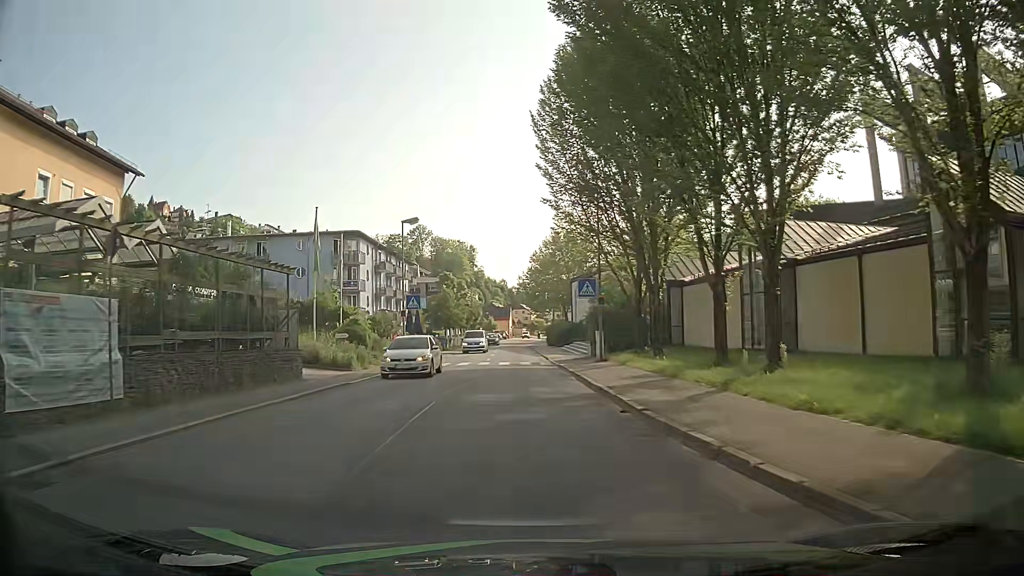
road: tertiary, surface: asphalt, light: Day
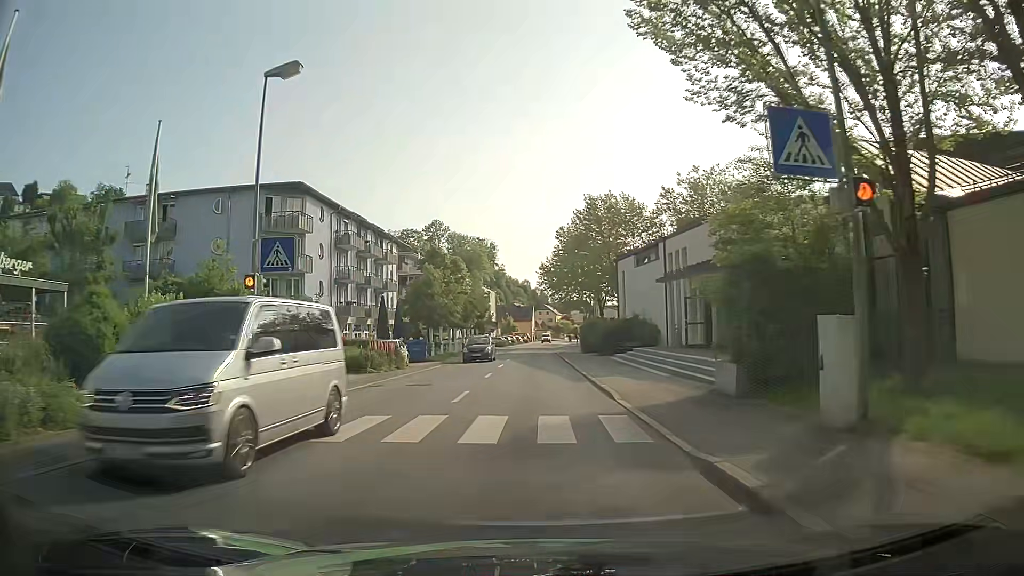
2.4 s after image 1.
(-0.7, +23.8) m; -3°
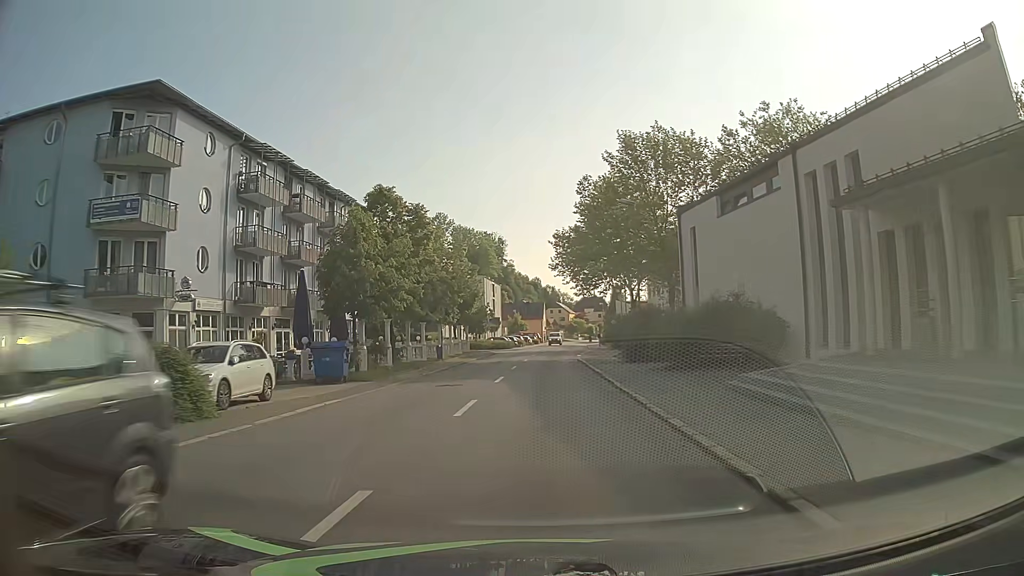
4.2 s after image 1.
(0.0, +20.7) m; 0°
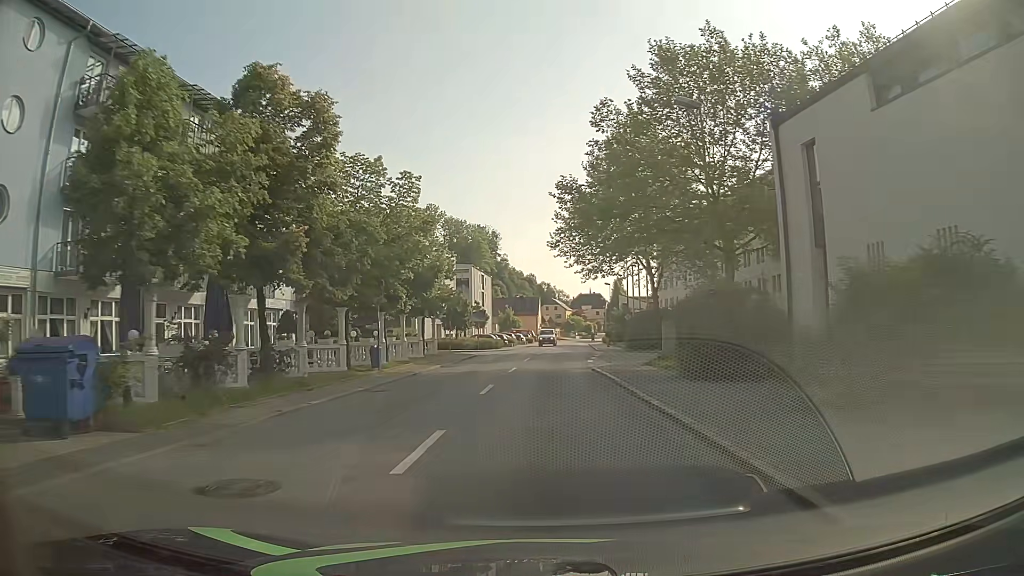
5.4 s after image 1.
(0.0, +14.5) m; 0°
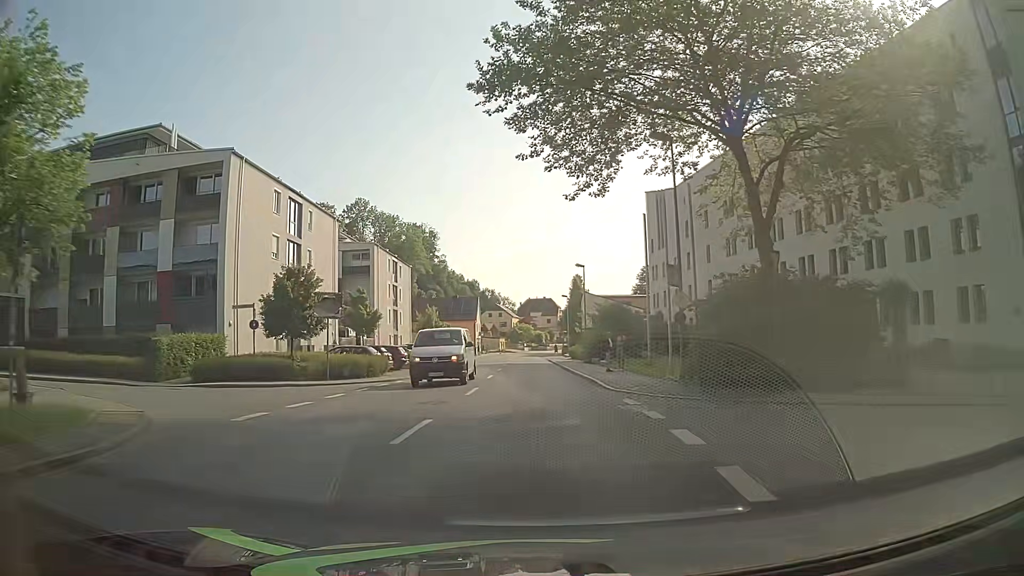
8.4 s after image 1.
(+1.2, +33.8) m; +4°
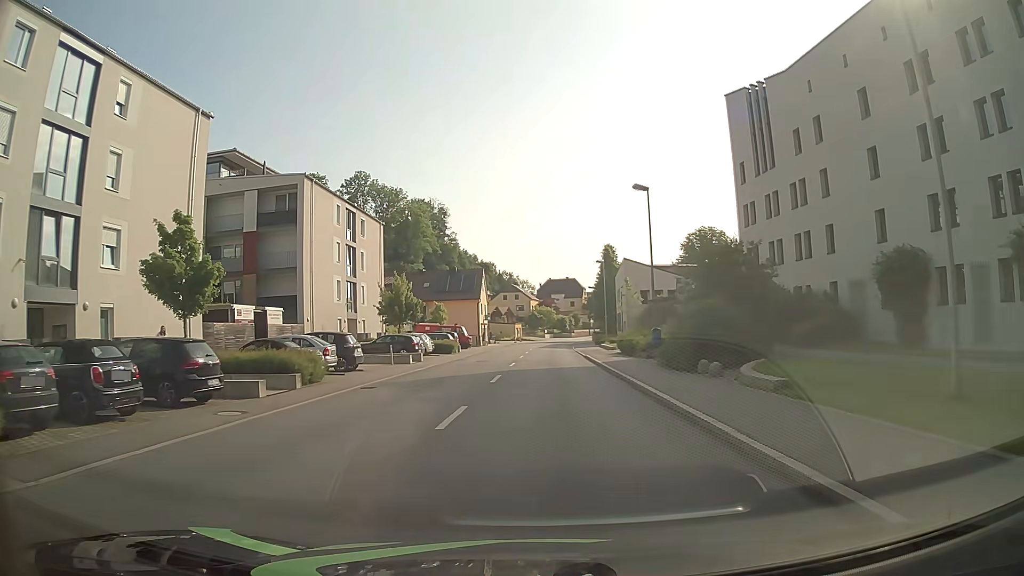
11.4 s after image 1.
(-0.1, +25.8) m; -1°
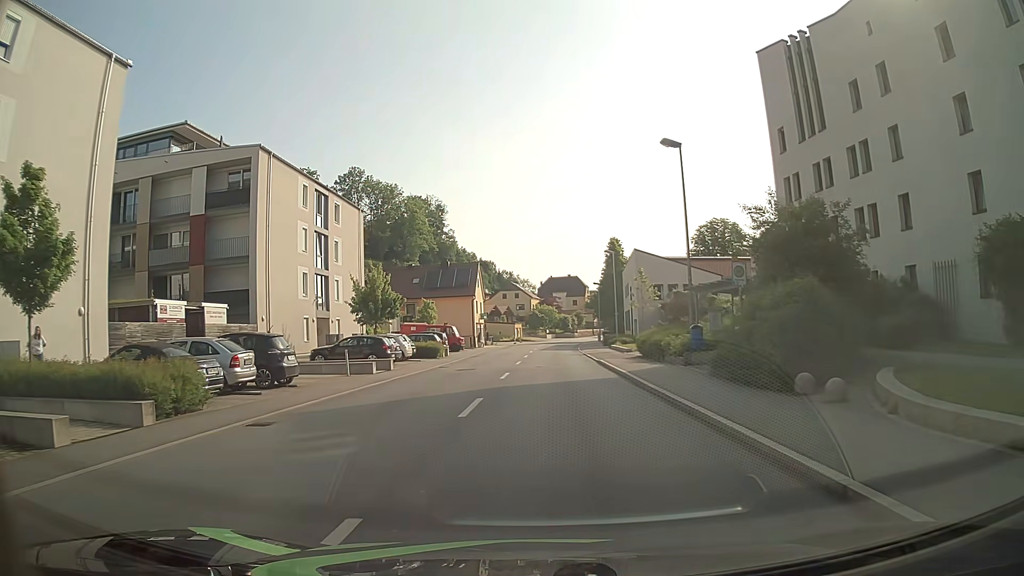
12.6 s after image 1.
(0.0, +7.5) m; 0°
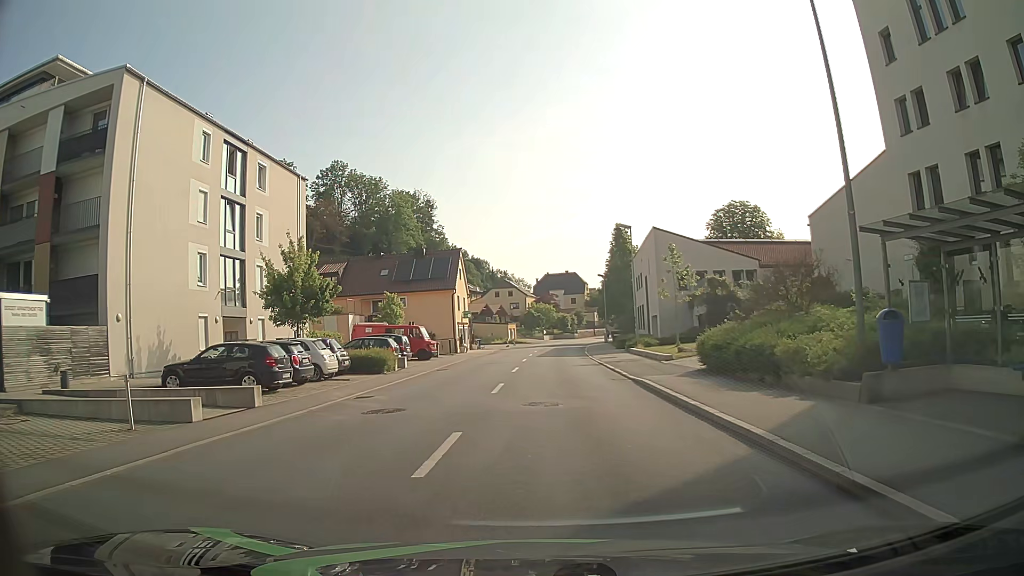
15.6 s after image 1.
(-0.2, +13.2) m; 0°
